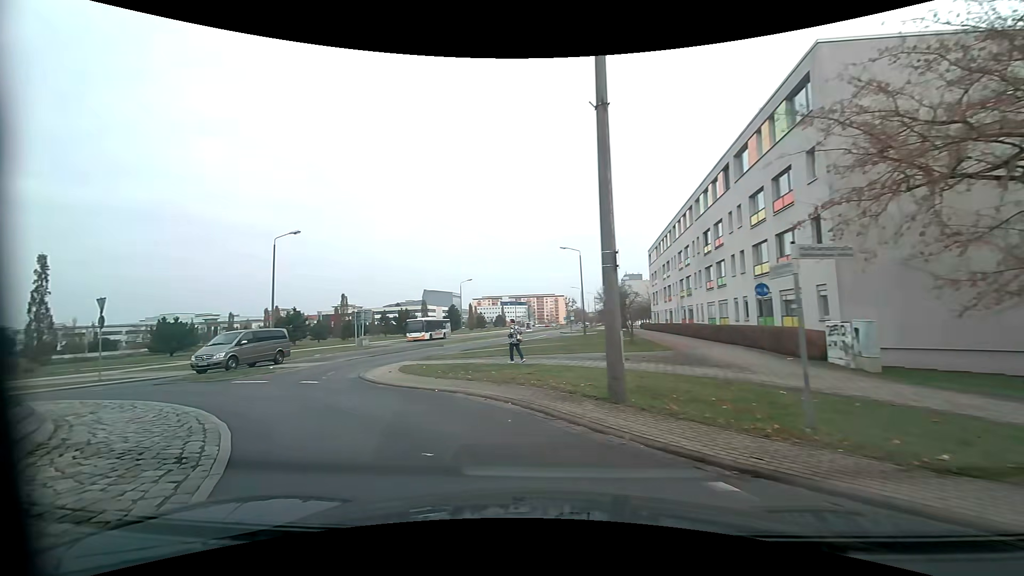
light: Day
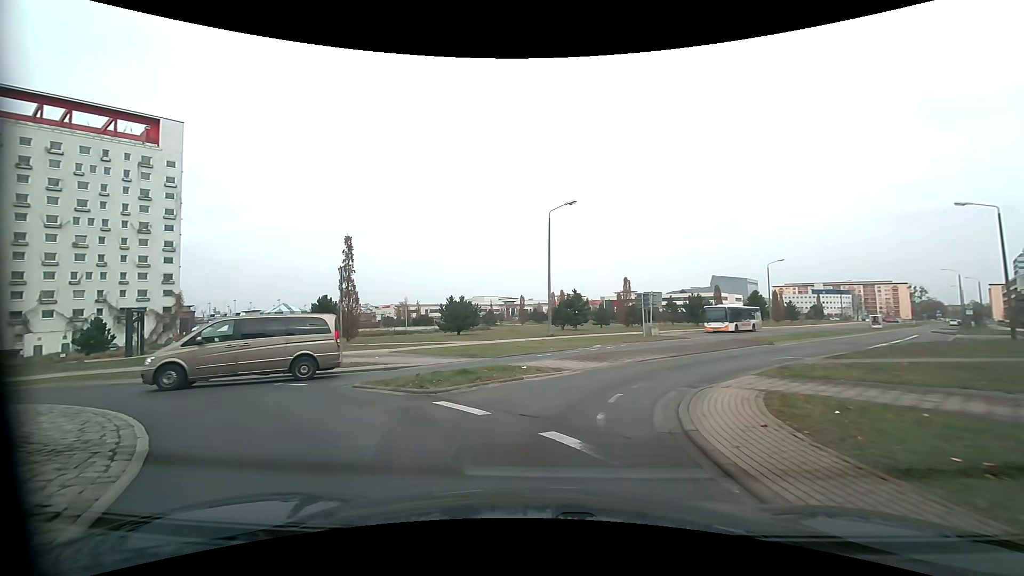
(-2.9, +9.6) m; -31°
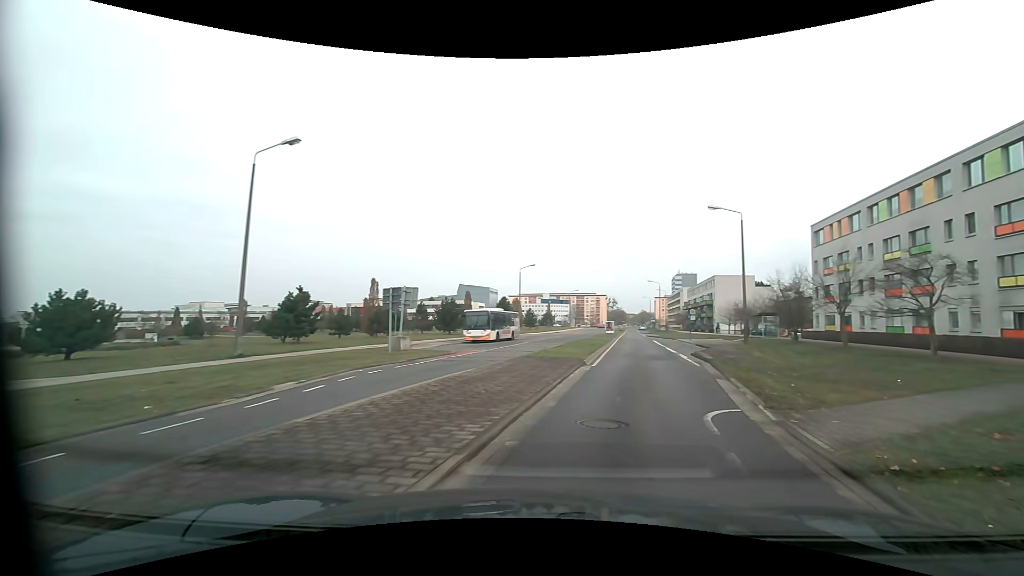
(+2.3, +13.9) m; +31°
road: tertiary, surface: asphalt
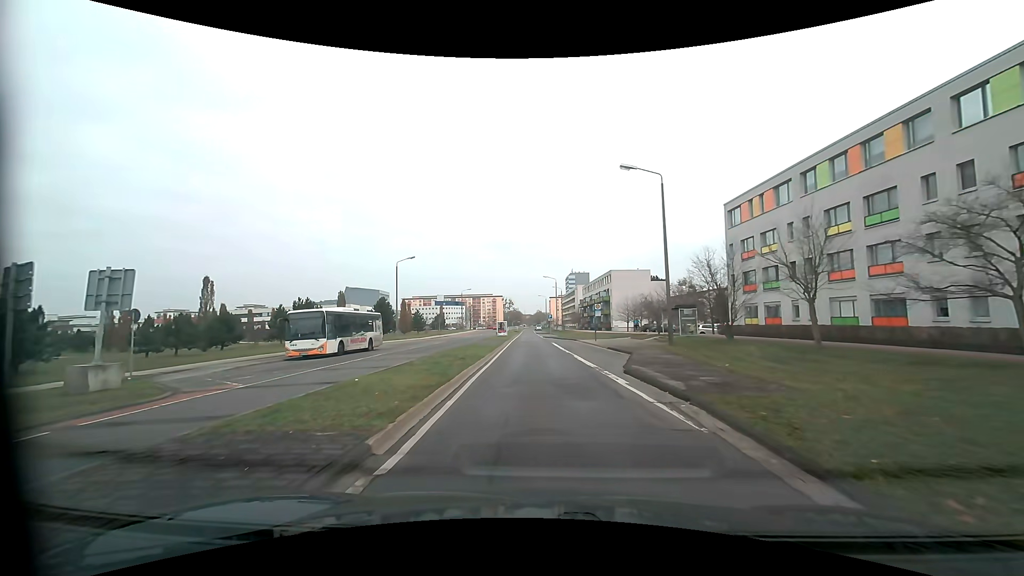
(+1.8, +12.9) m; +9°
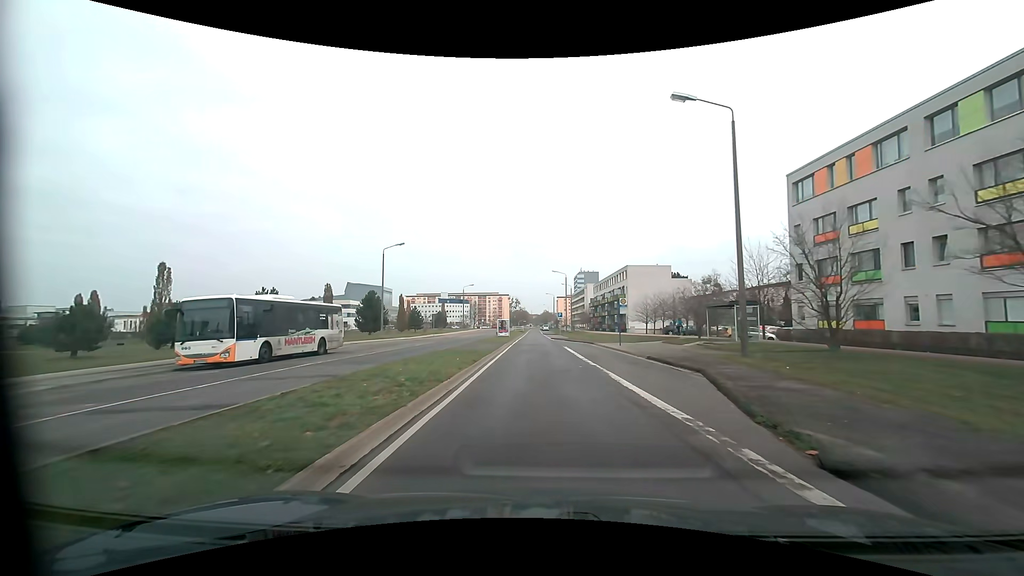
(-0.1, +10.2) m; -1°
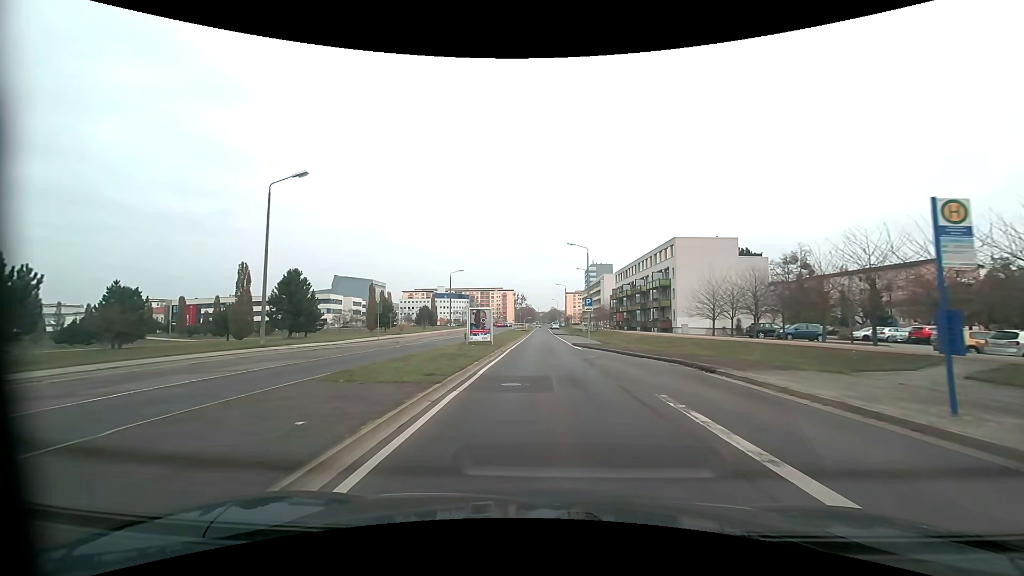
(-0.3, +28.6) m; 0°
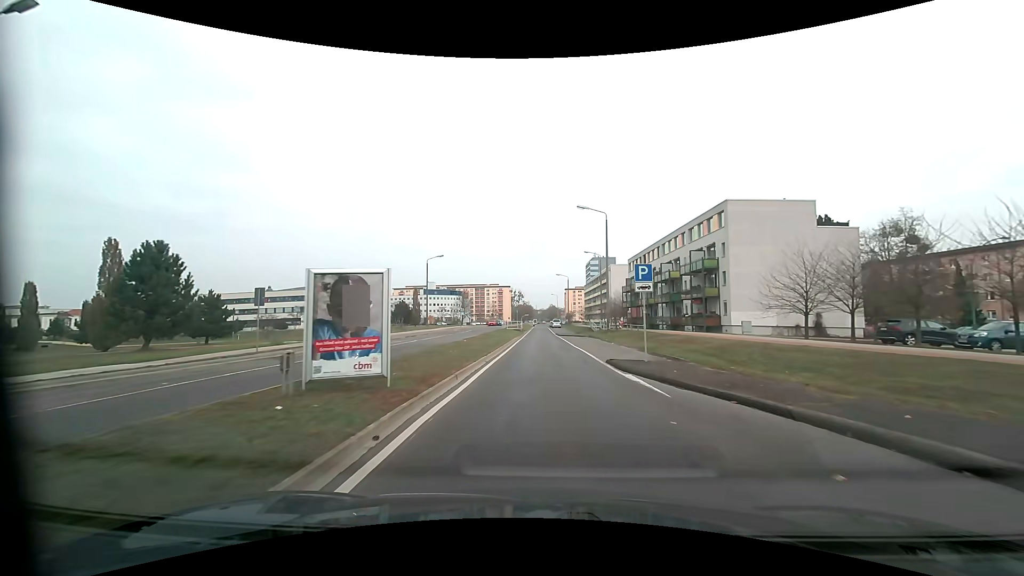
(-0.1, +19.3) m; 0°
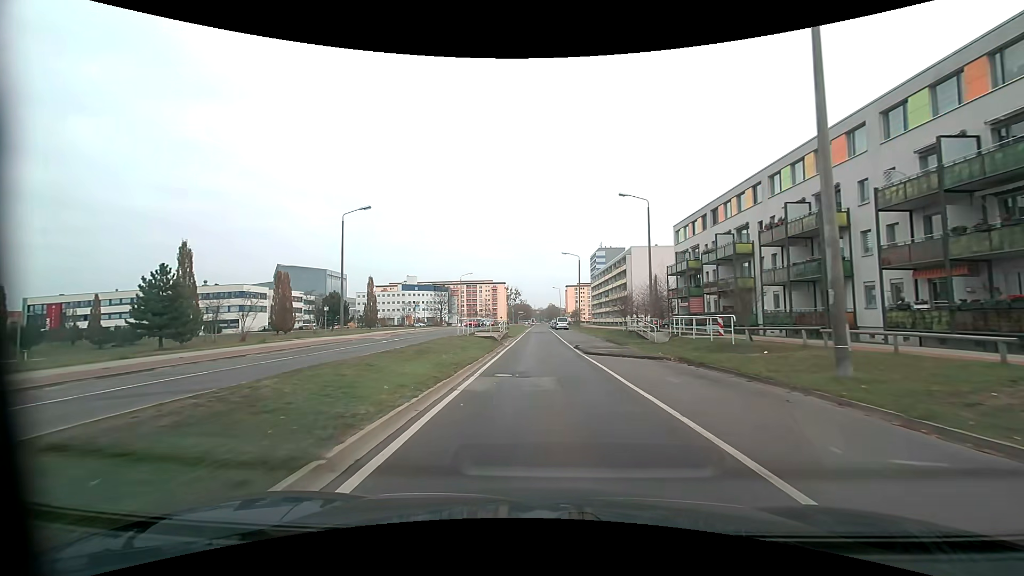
(+0.2, +33.9) m; 0°
